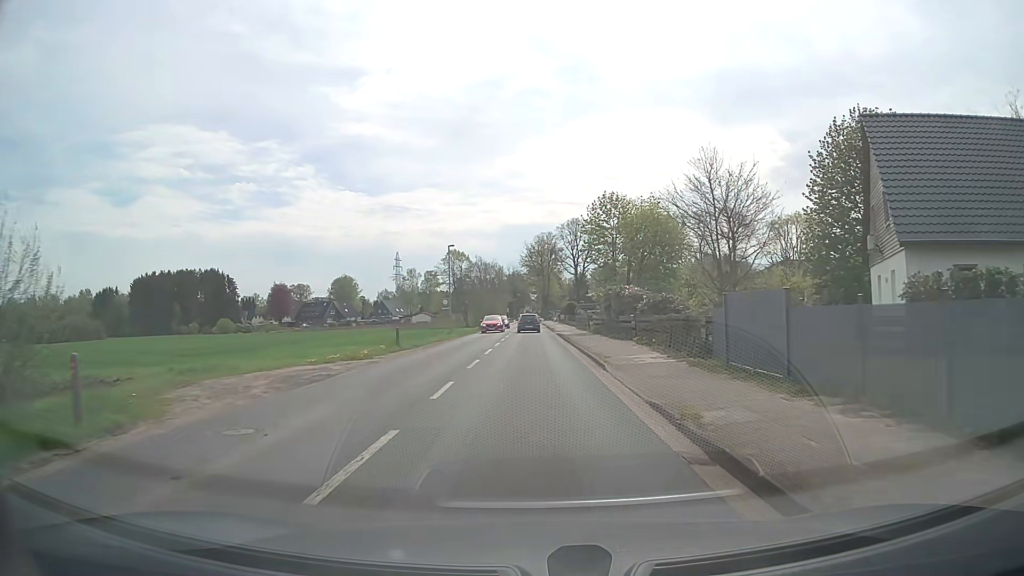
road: tertiary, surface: asphalt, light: Day
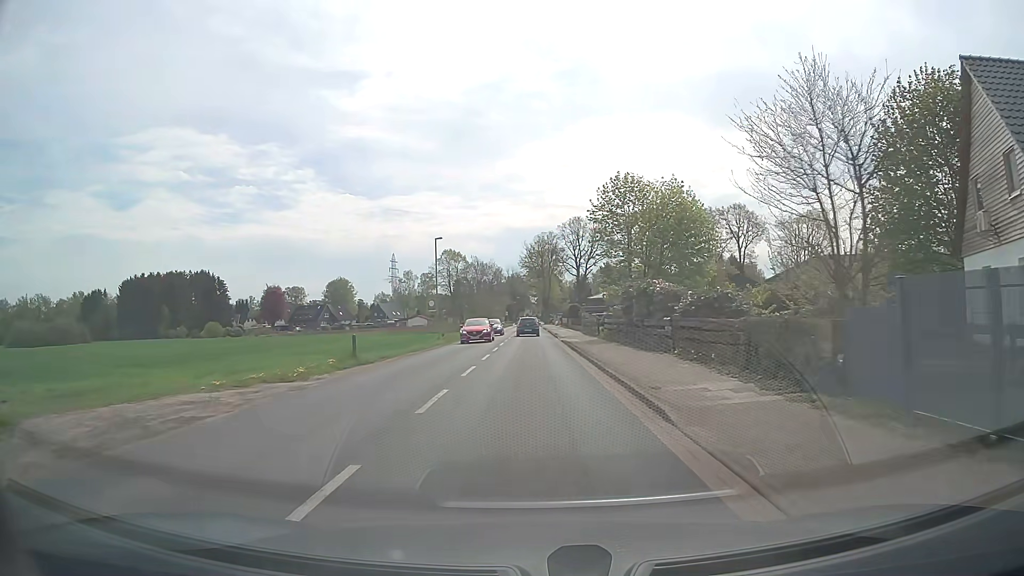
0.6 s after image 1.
(0.0, +7.5) m; 0°
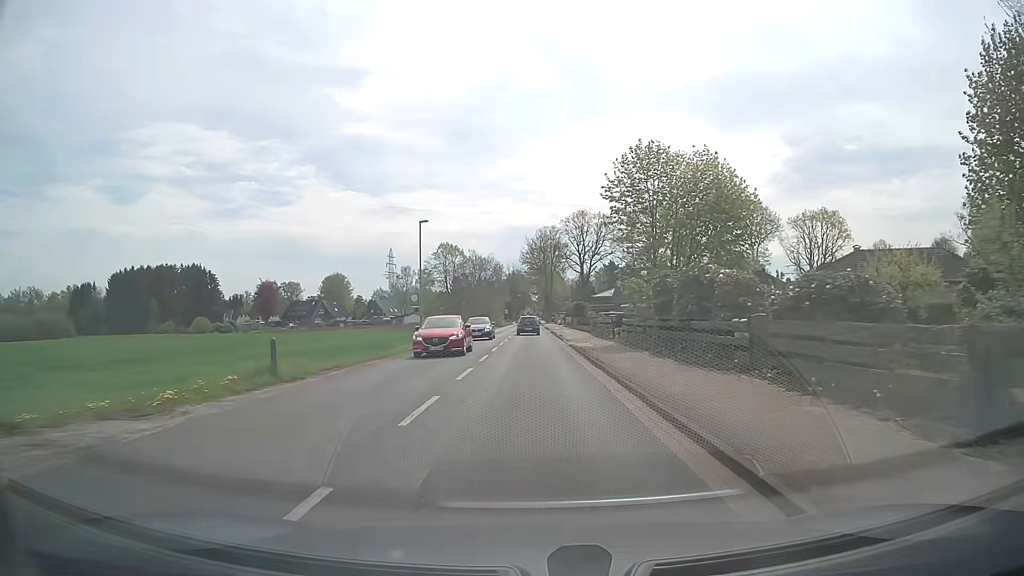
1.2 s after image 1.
(0.0, +7.5) m; 0°
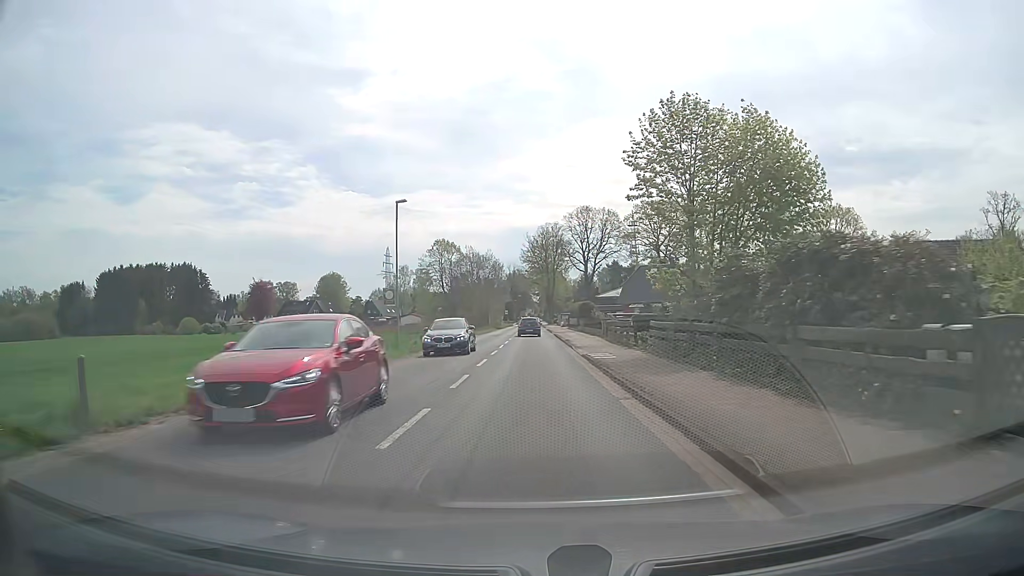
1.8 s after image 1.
(0.0, +7.6) m; 0°
